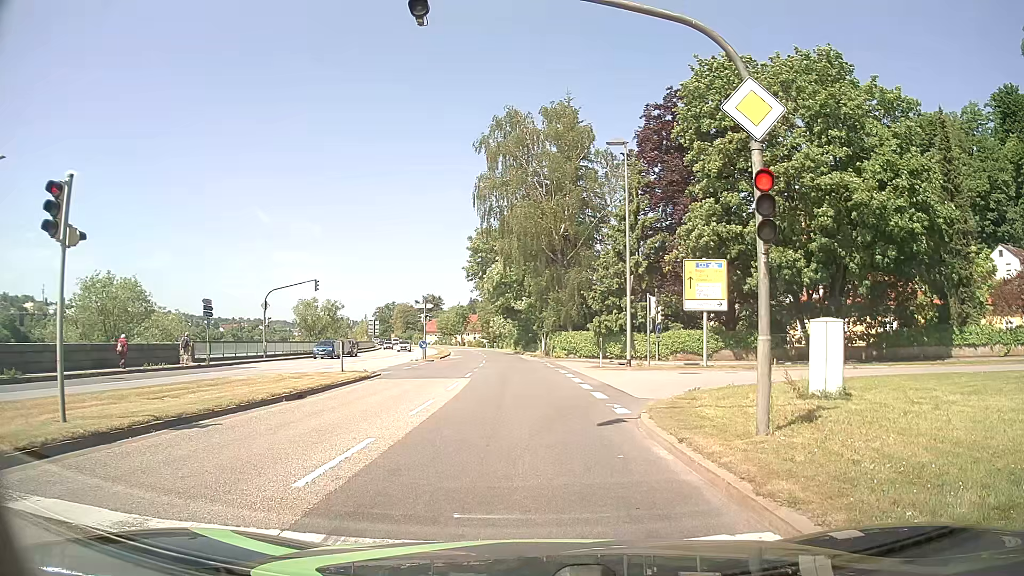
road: primary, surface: asphalt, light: Day
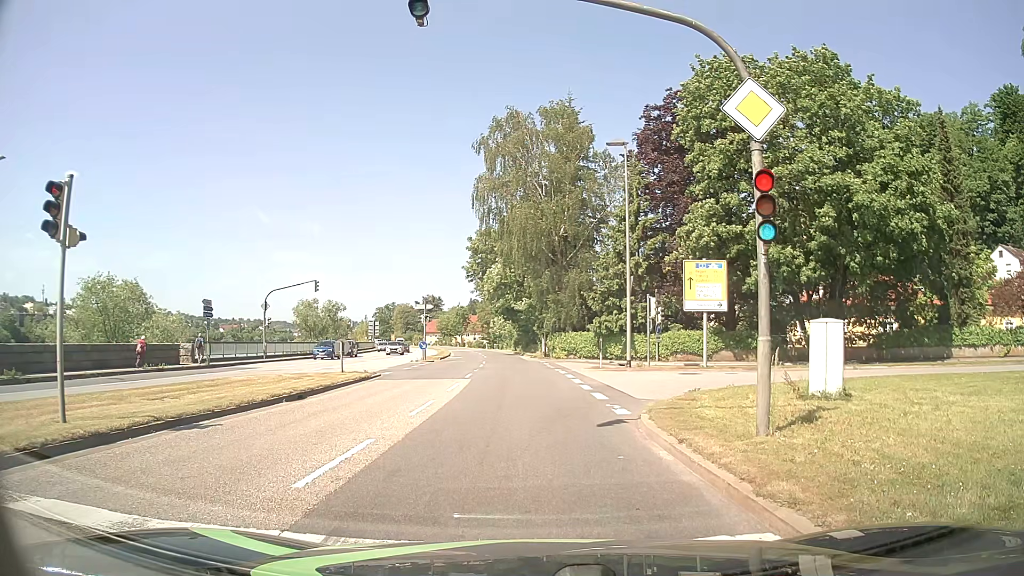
(0.0, 0.0) m; 0°
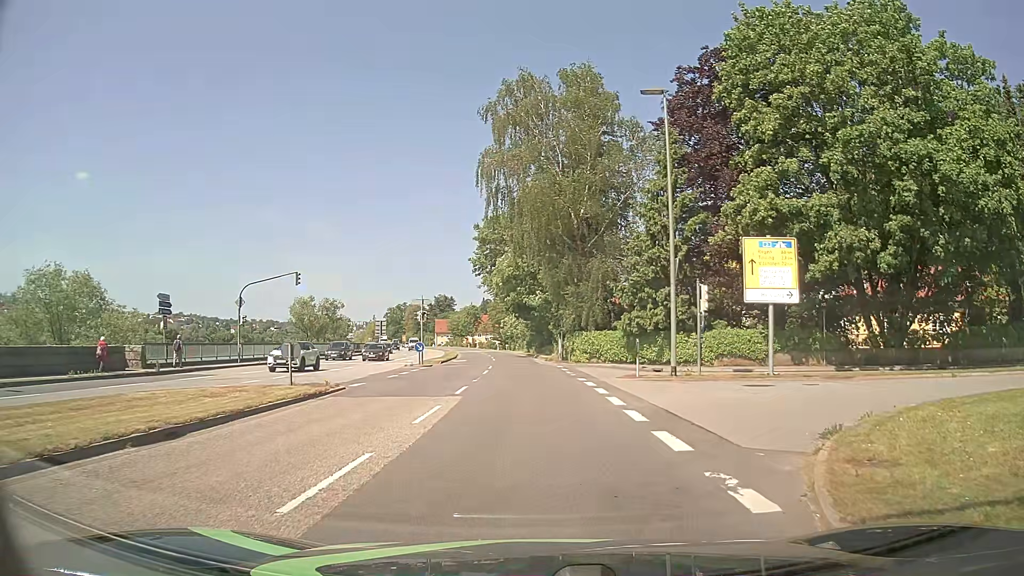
(-0.1, +7.4) m; -1°
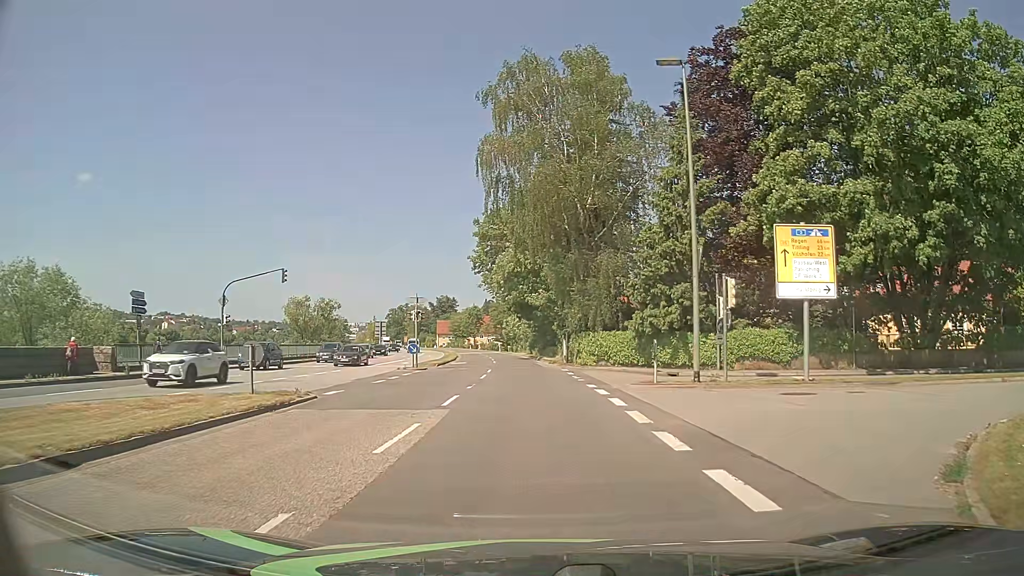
(0.0, +3.1) m; 0°
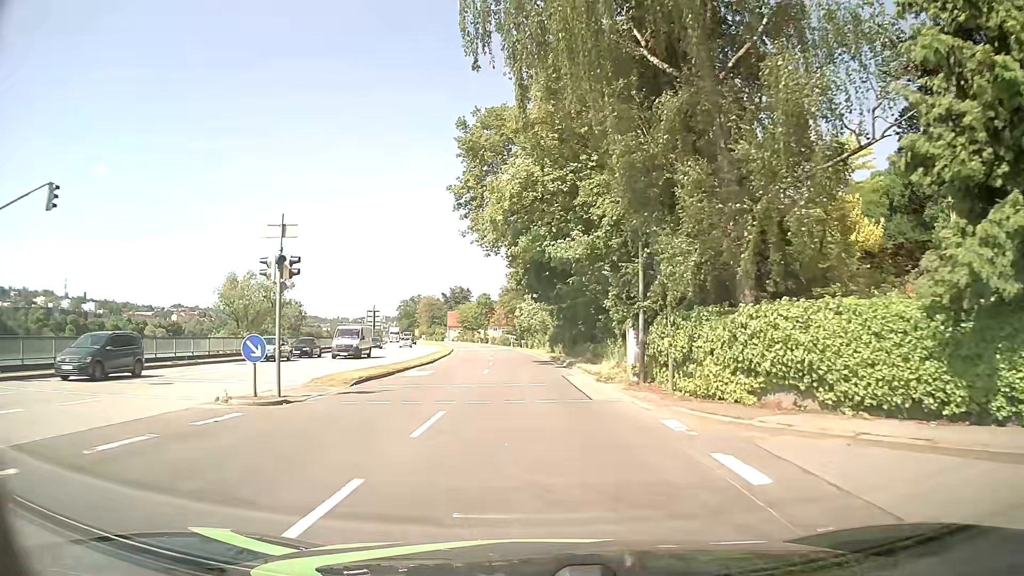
(-0.4, +23.9) m; -2°
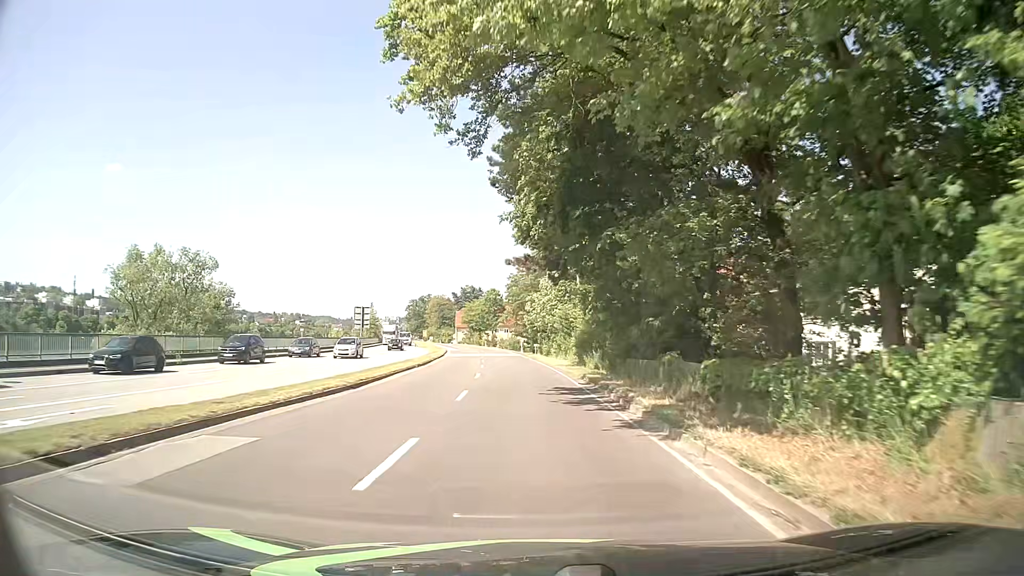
(-0.3, +19.4) m; -1°
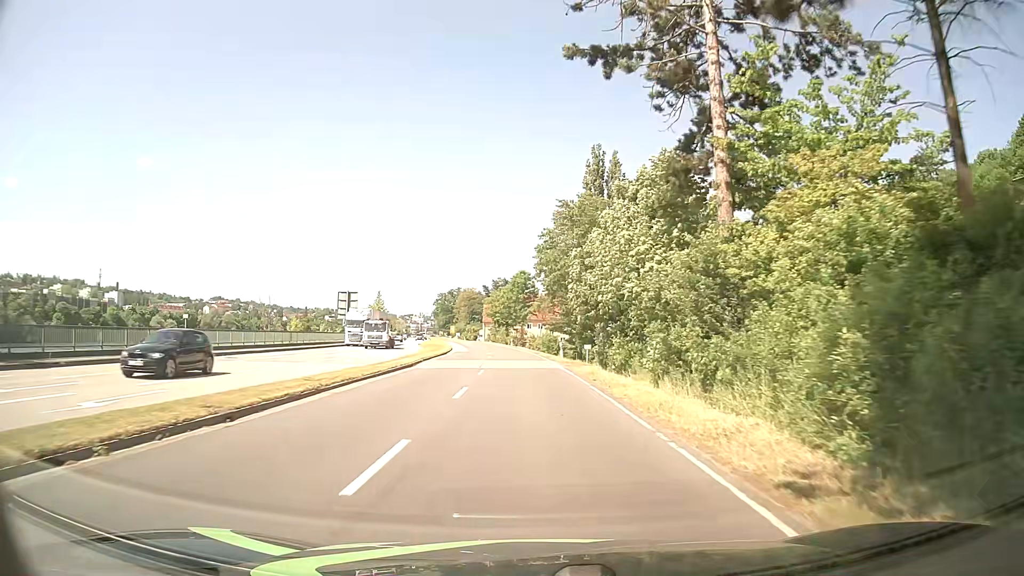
(-0.7, +28.2) m; -3°
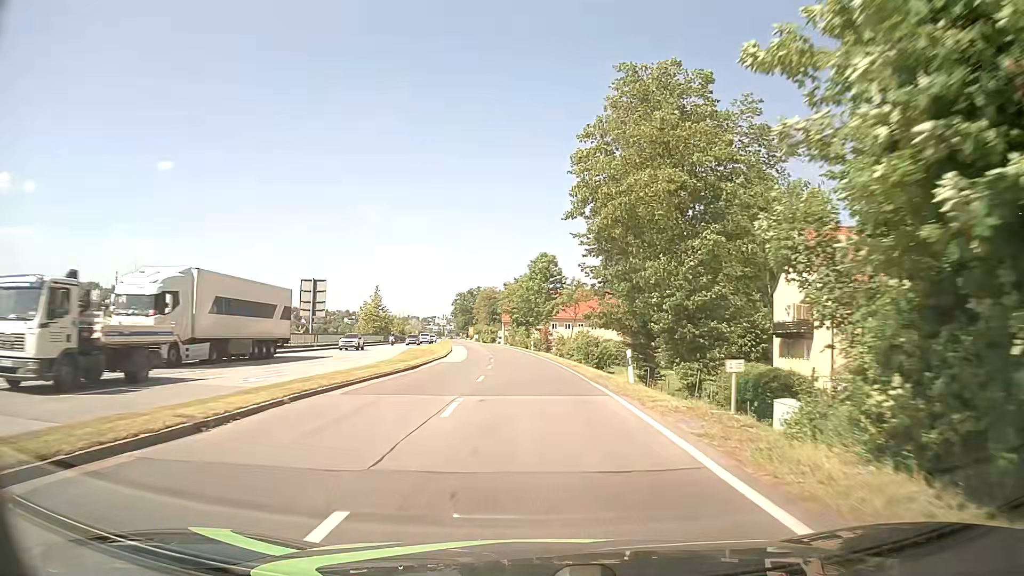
(-0.5, +22.0) m; -3°
